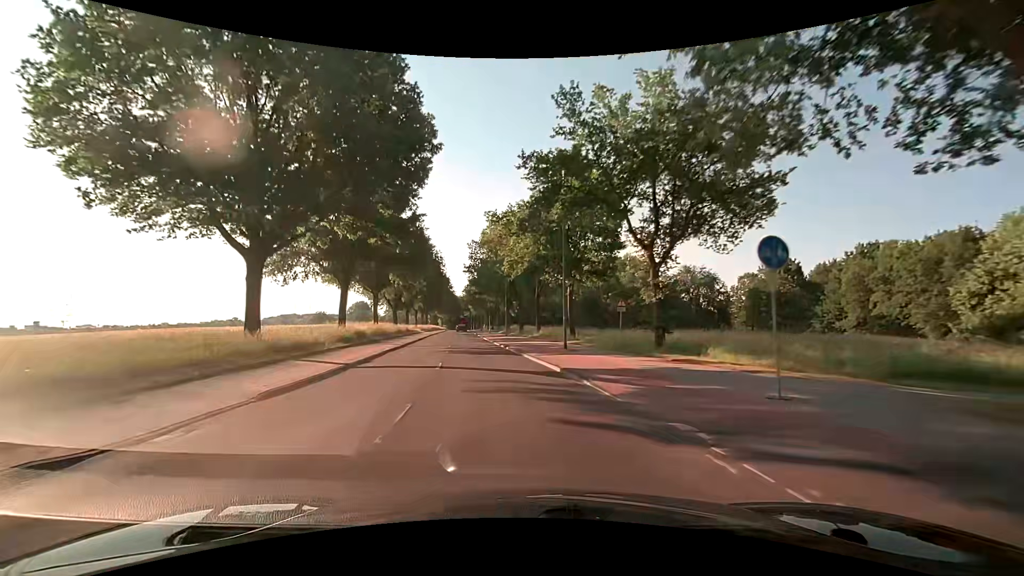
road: secondary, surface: asphalt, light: Day
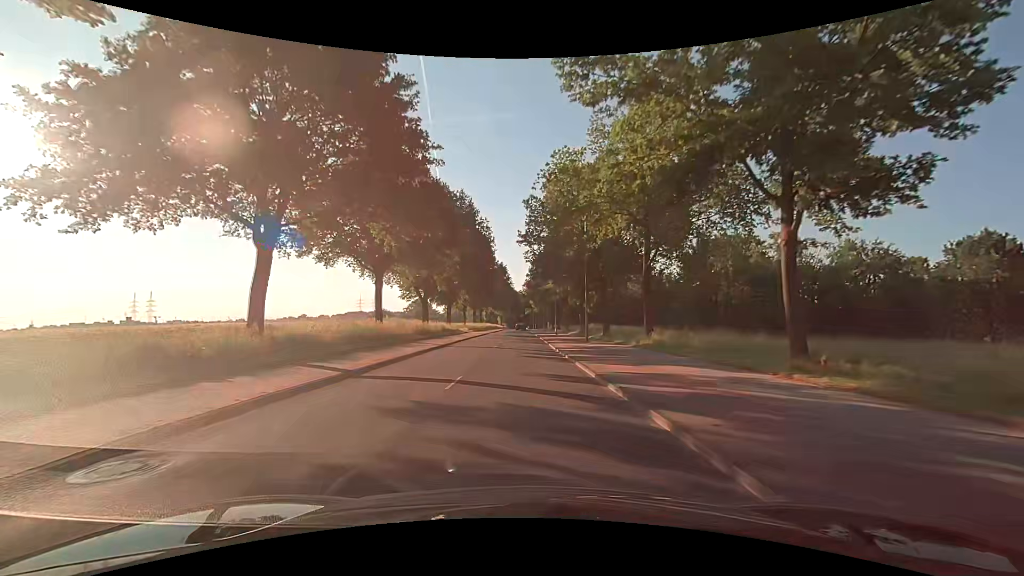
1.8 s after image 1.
(-1.9, +23.2) m; -8°
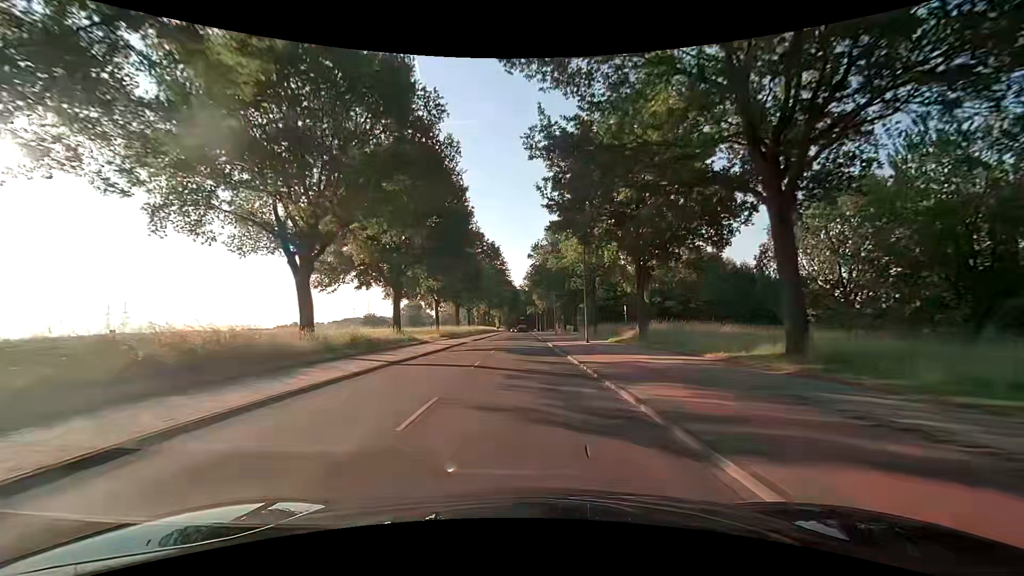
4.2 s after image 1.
(-0.1, +31.2) m; 0°
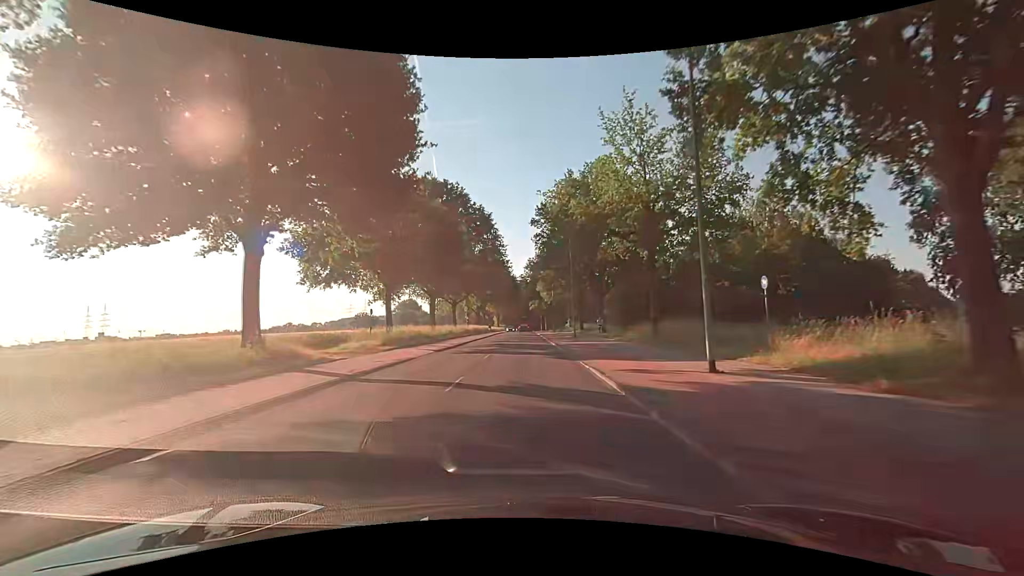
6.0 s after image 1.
(-0.1, +23.4) m; 0°
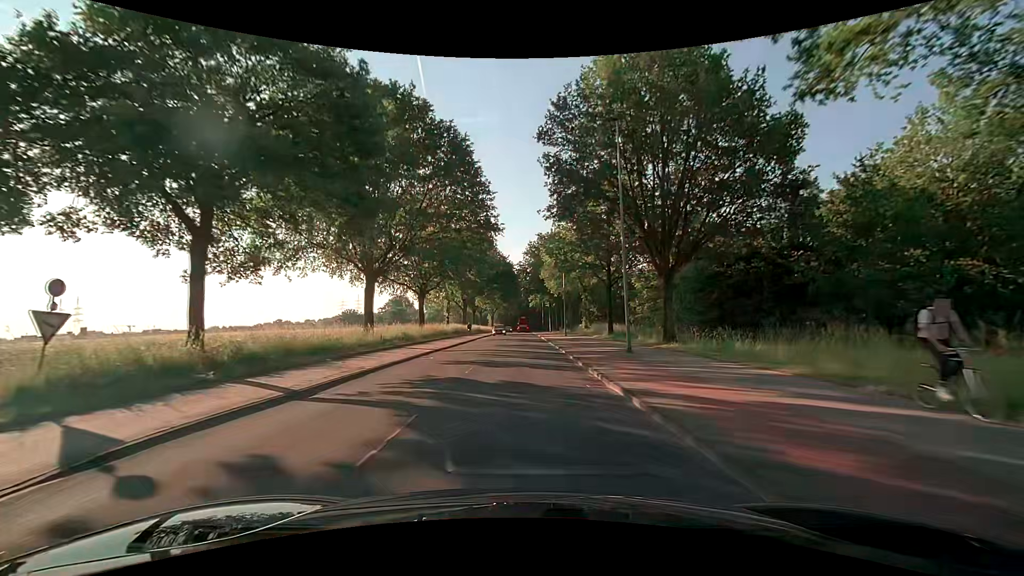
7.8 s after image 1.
(0.0, +23.4) m; 0°
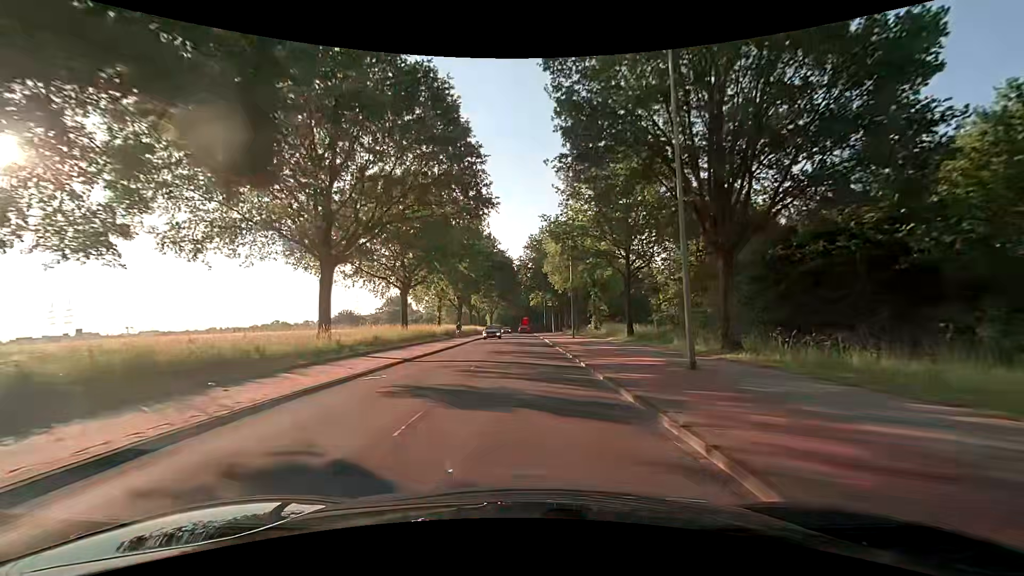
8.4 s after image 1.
(0.0, +7.8) m; 0°
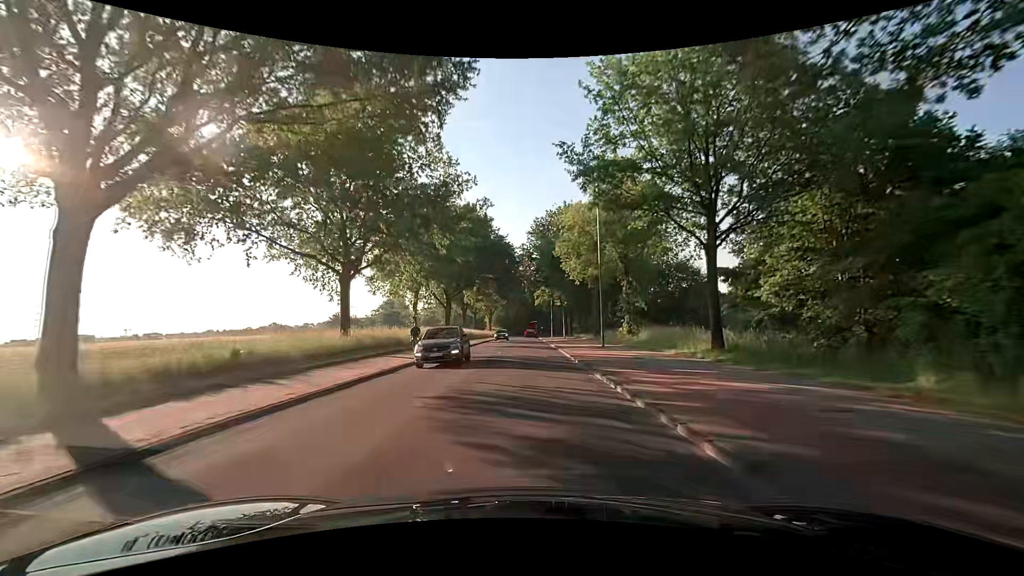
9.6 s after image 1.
(0.0, +15.6) m; 0°
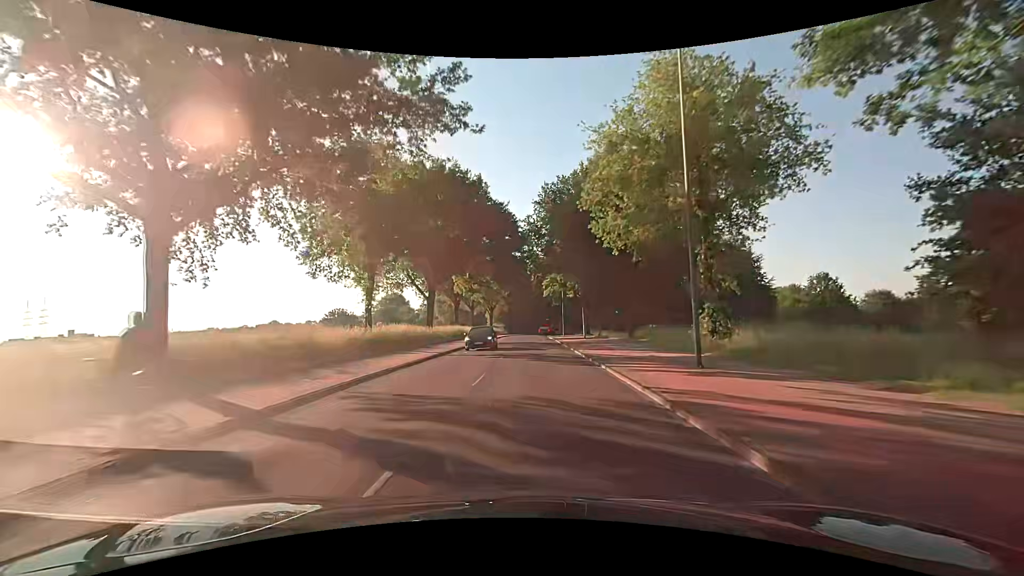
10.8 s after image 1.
(-0.1, +15.6) m; -1°
(0, +10) (0, +20) (0, +30) (0, +40) (0, +50) (+1, +60) (+1, +70) (+2, +80) (+2, +90) (+3, +100) m
